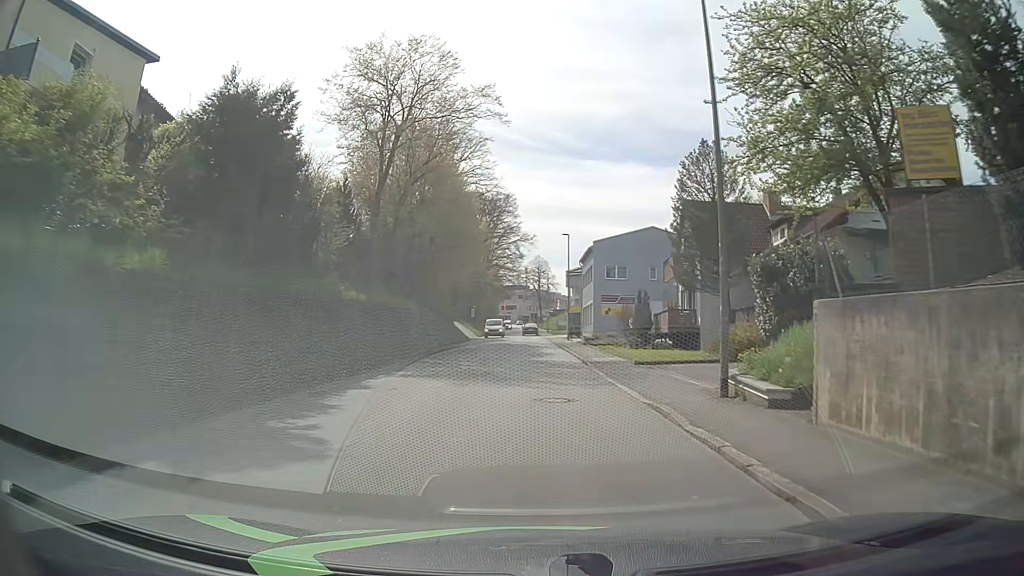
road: tertiary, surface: asphalt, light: Day
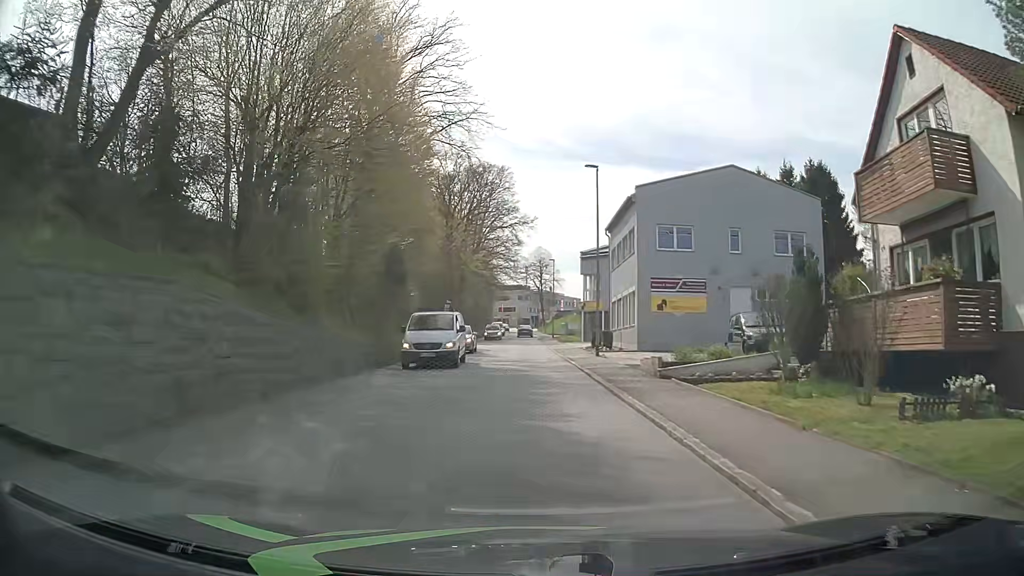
(+0.1, +23.9) m; 0°
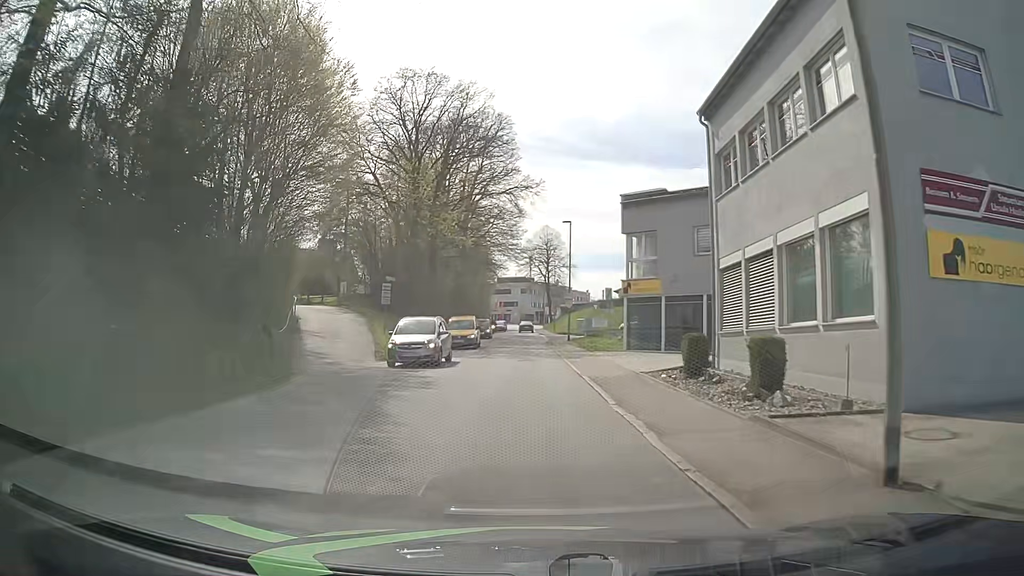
(+0.1, +23.9) m; 0°
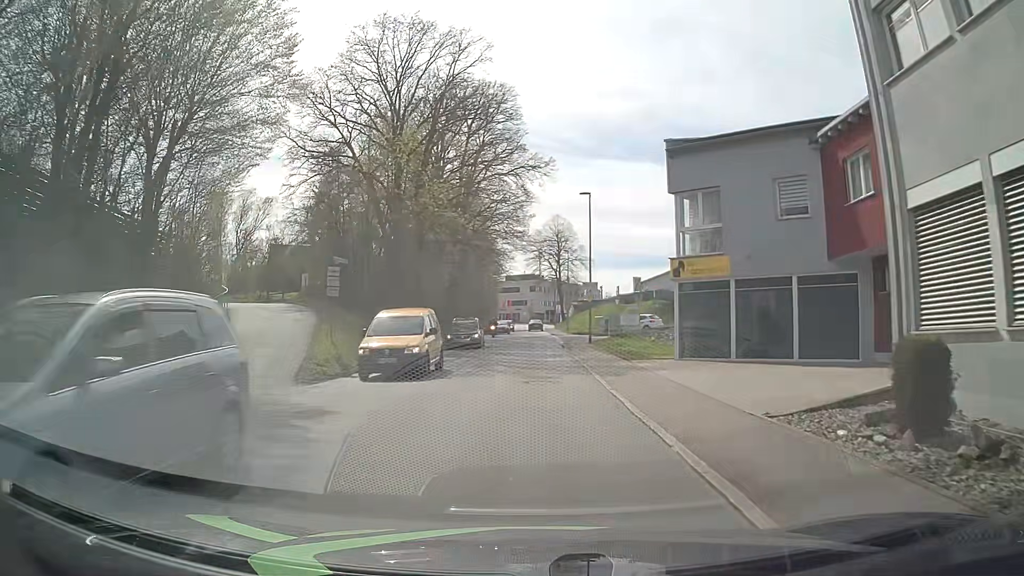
(-0.1, +9.6) m; -2°
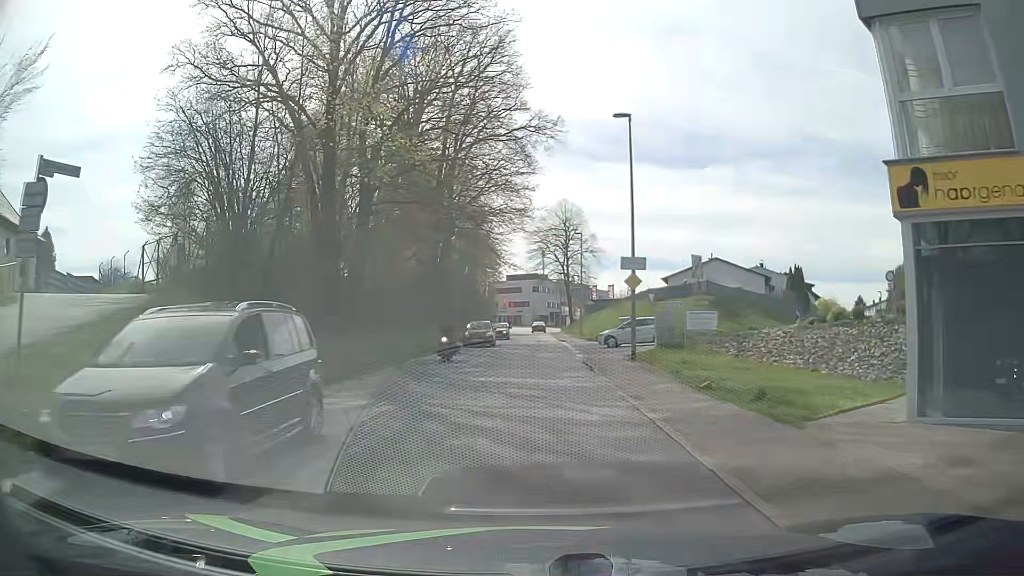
(+0.2, +14.4) m; 0°
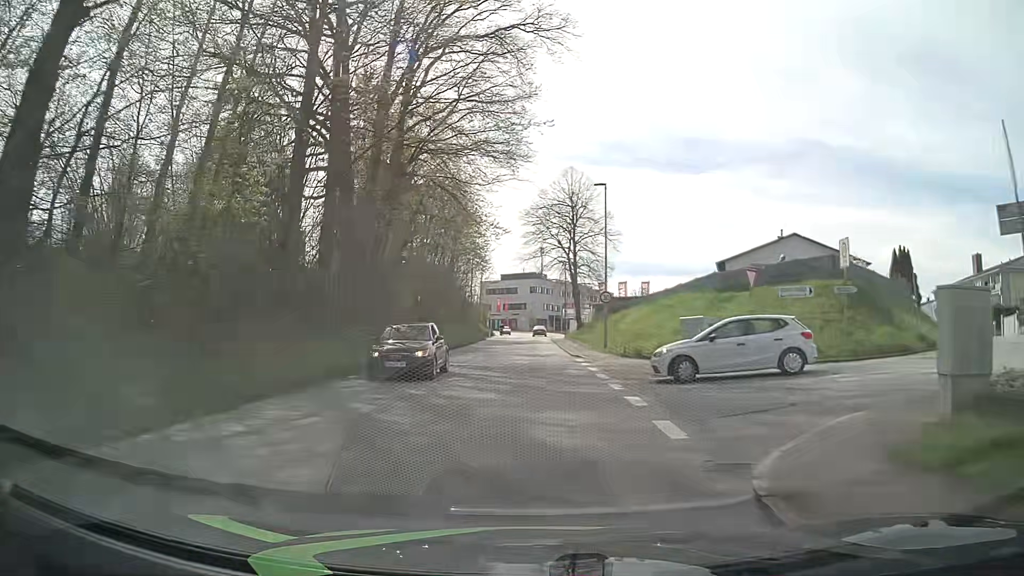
(+0.3, +19.1) m; +1°
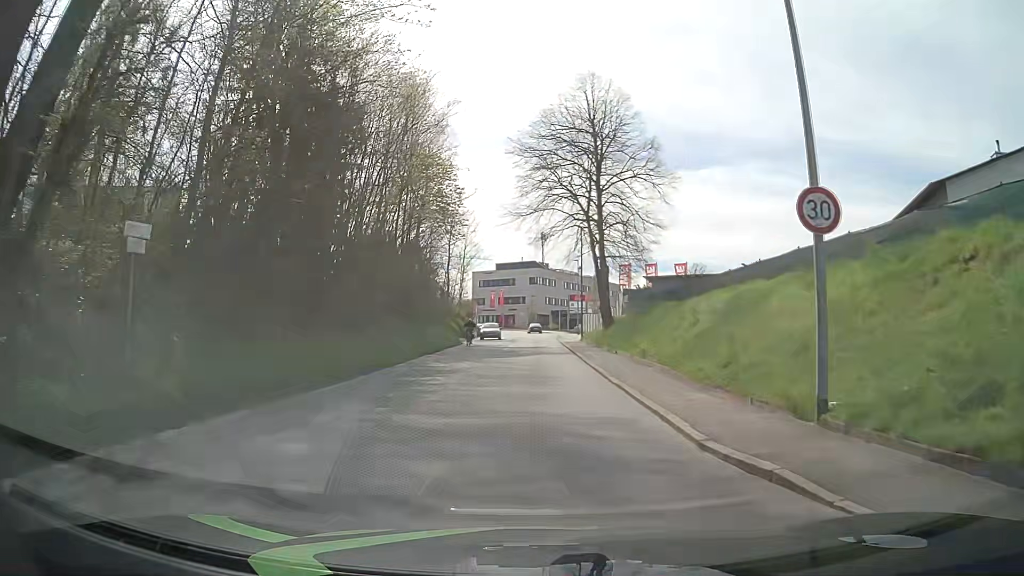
(-0.2, +23.8) m; 0°
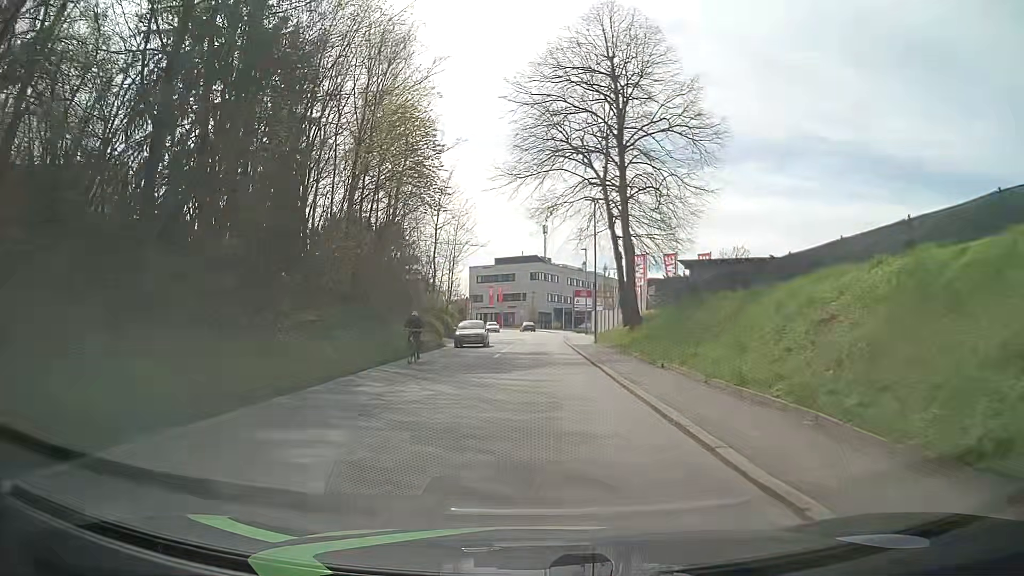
(-0.1, +9.6) m; -1°
(0, +10) (0, +20) (0, +30) (+1, +40) (+1, +50) (+2, +60) (+2, +70) (+2, +80) (+1, +90) (0, +100) m
